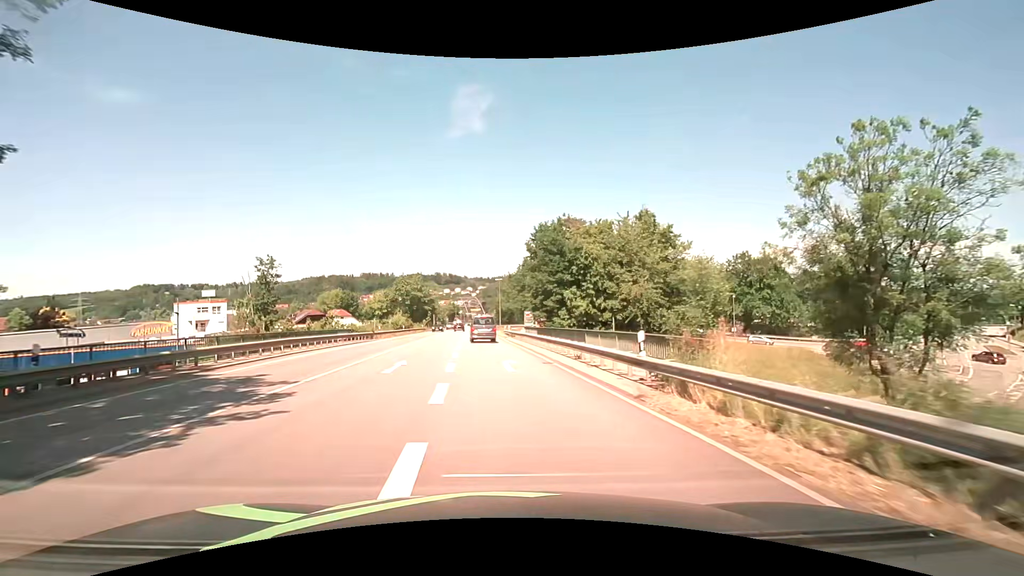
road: primary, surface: asphalt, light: Day
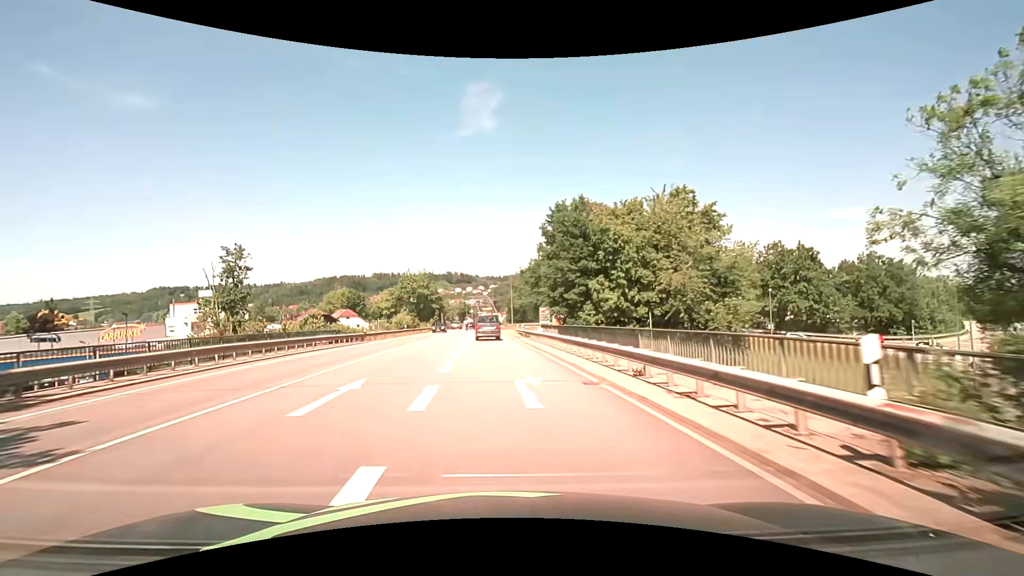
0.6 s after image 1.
(0.0, +7.0) m; -1°
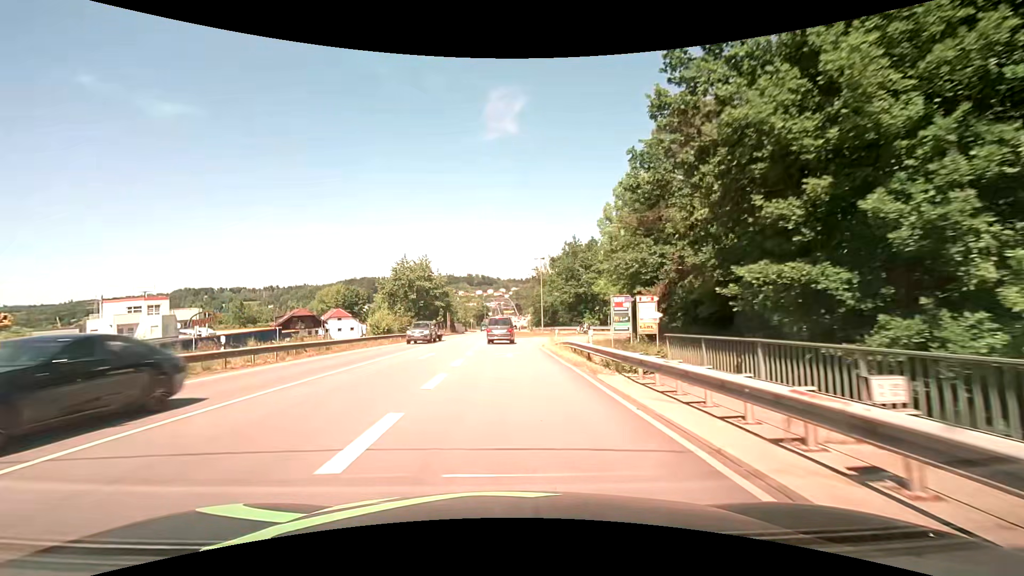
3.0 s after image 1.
(-0.8, +27.0) m; -2°
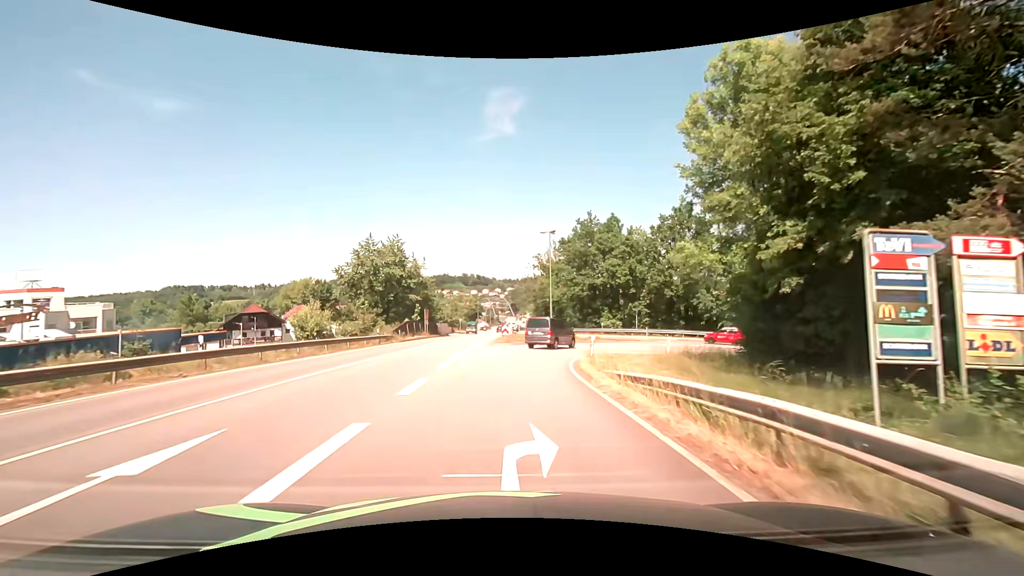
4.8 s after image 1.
(0.0, +18.6) m; +1°
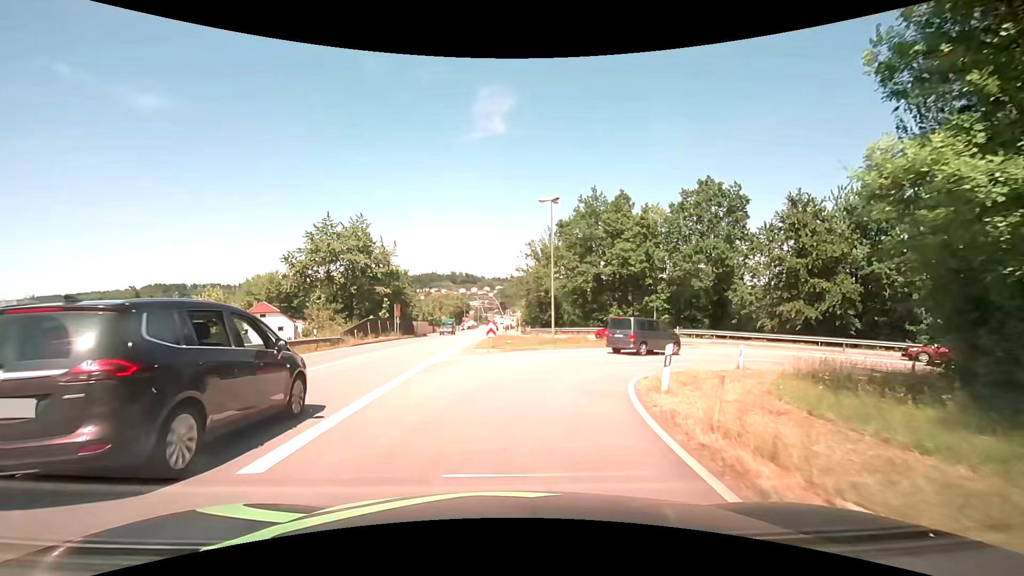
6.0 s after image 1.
(0.0, +11.1) m; 0°
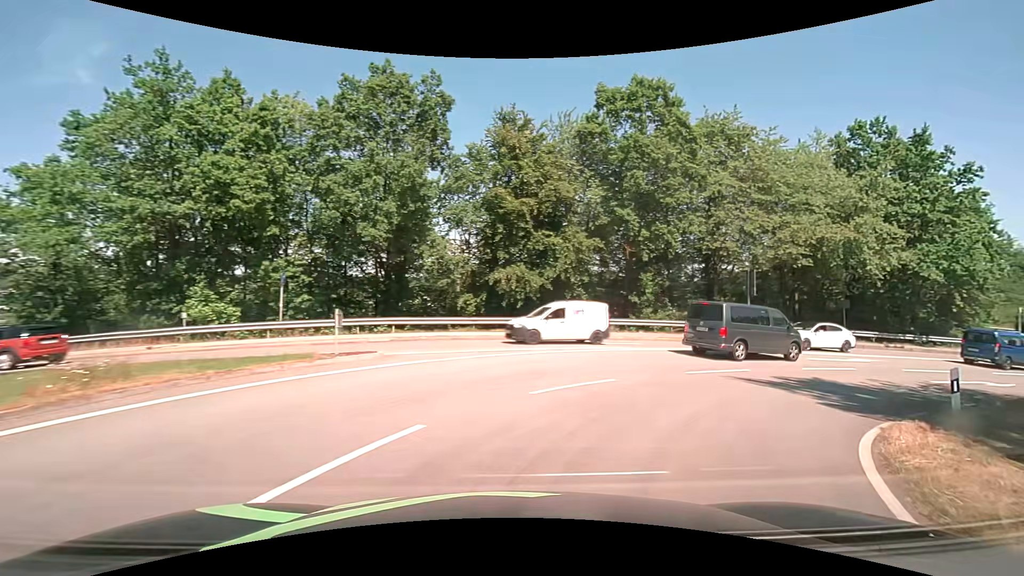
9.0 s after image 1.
(+5.6, +21.5) m; +40°
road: primary_link
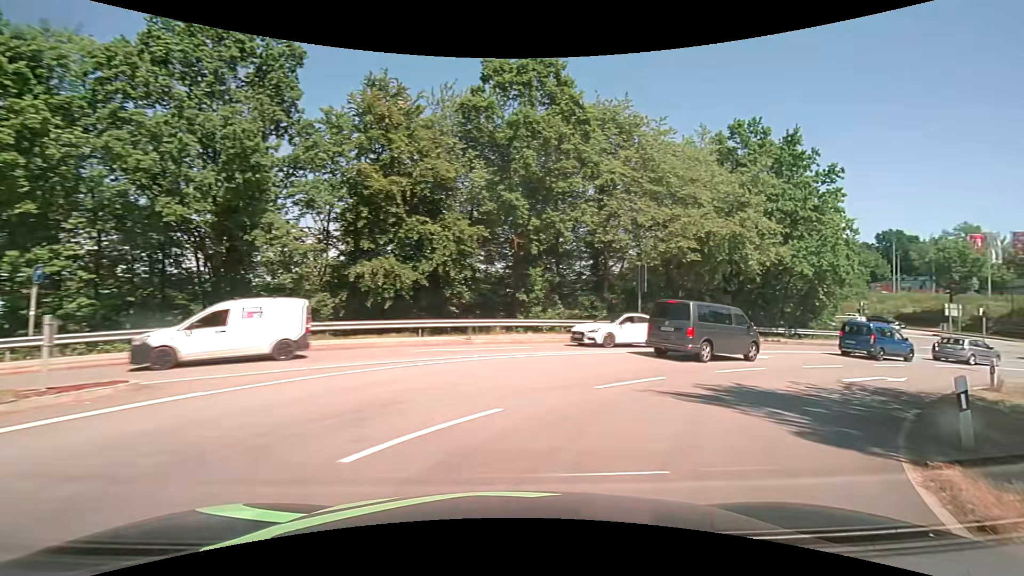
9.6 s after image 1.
(+0.5, +4.1) m; +13°
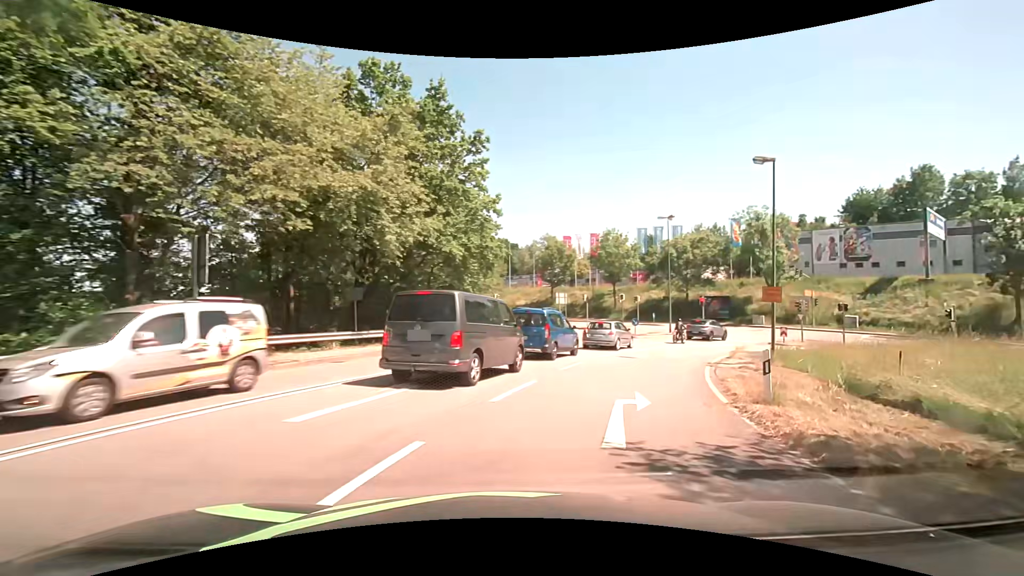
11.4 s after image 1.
(+4.3, +11.5) m; +39°
(+1, +10) (+5, +19) (+10, +28) (+18, +34) (+27, +36) (+37, +33) (+44, +26) (+49, +18) (+52, +8) (+55, -1) m
